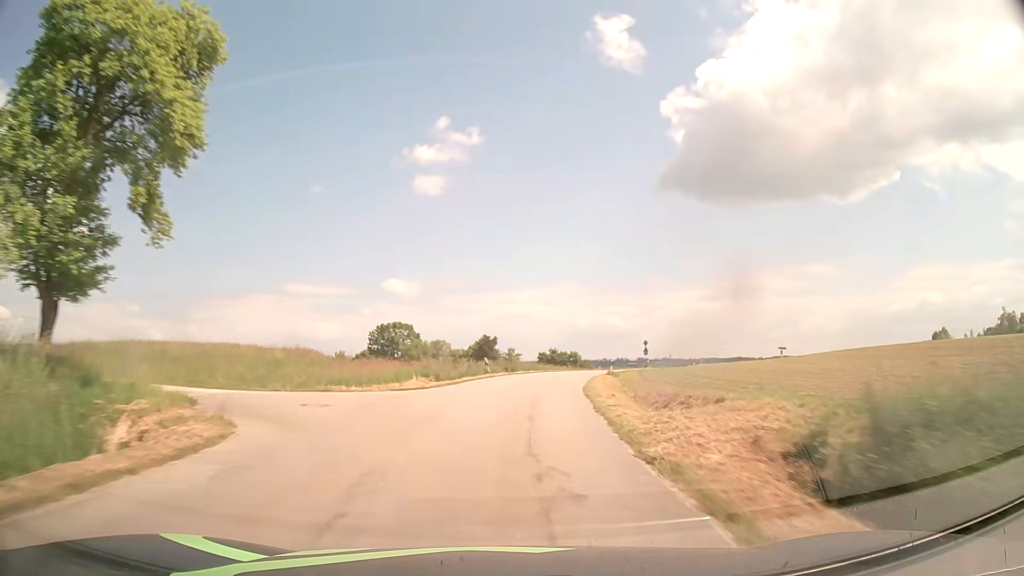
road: tertiary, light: Day
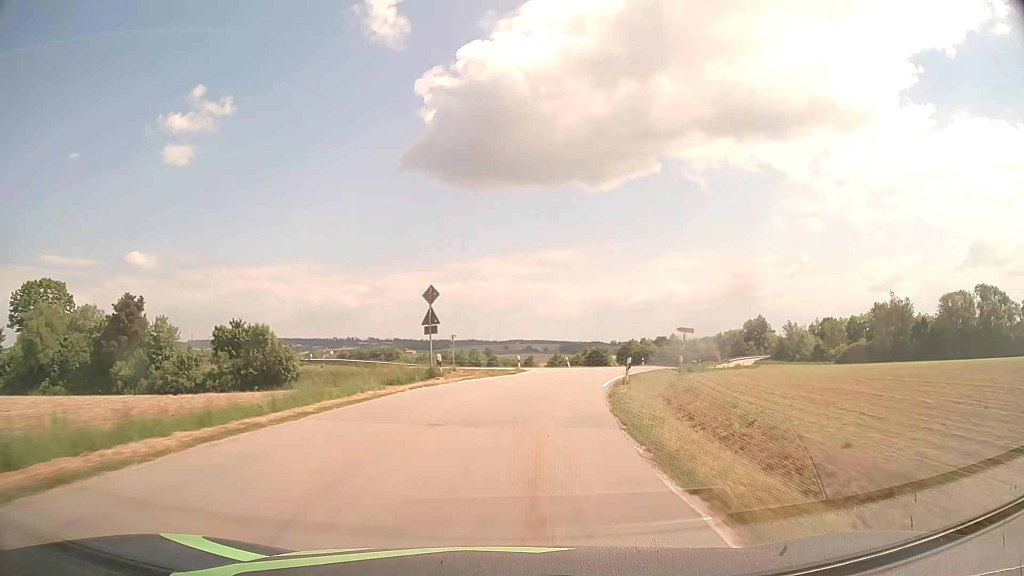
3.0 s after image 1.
(+10.2, +60.6) m; +22°
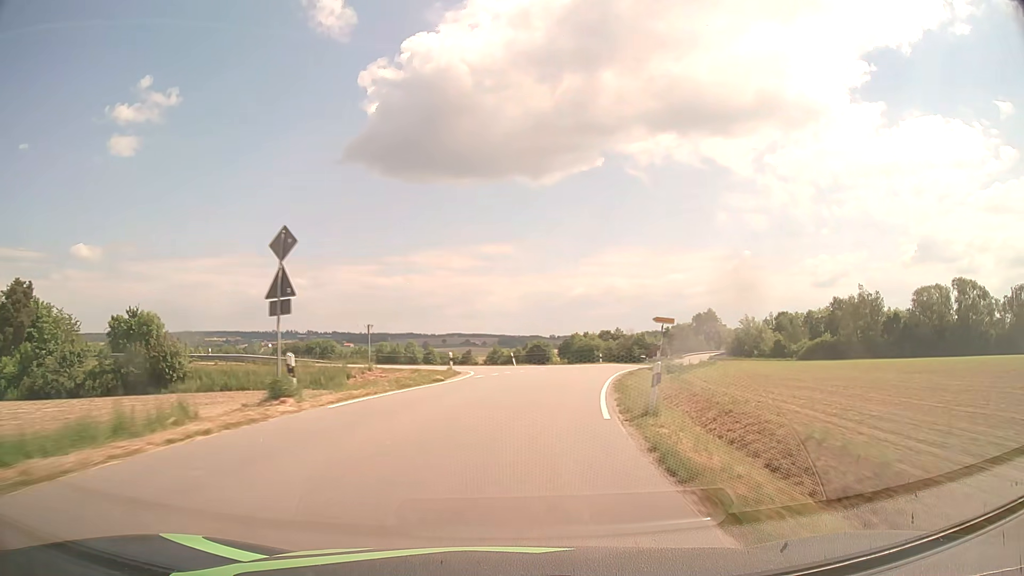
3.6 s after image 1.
(+0.6, +12.3) m; +5°
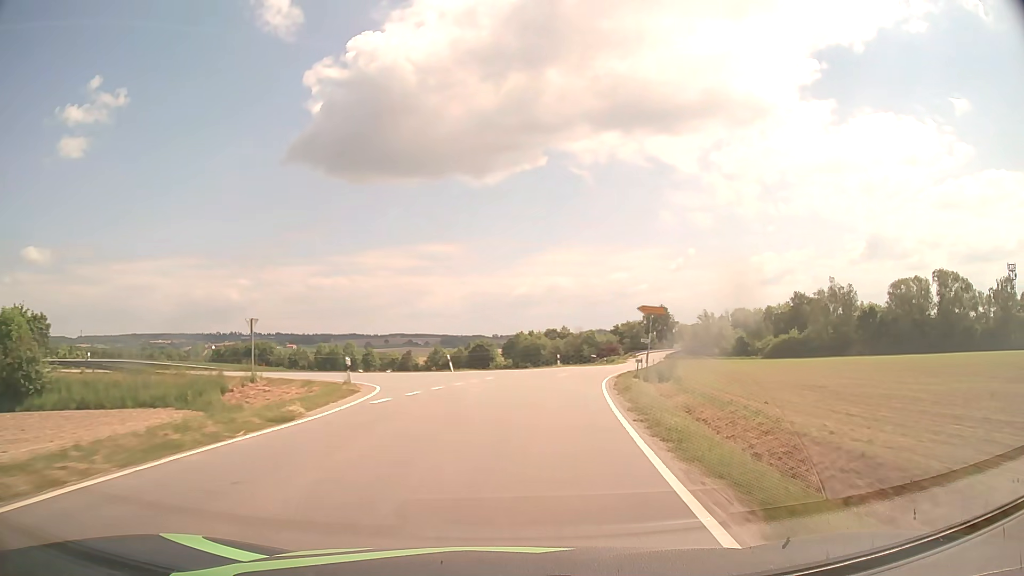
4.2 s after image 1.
(+0.5, +12.4) m; +5°
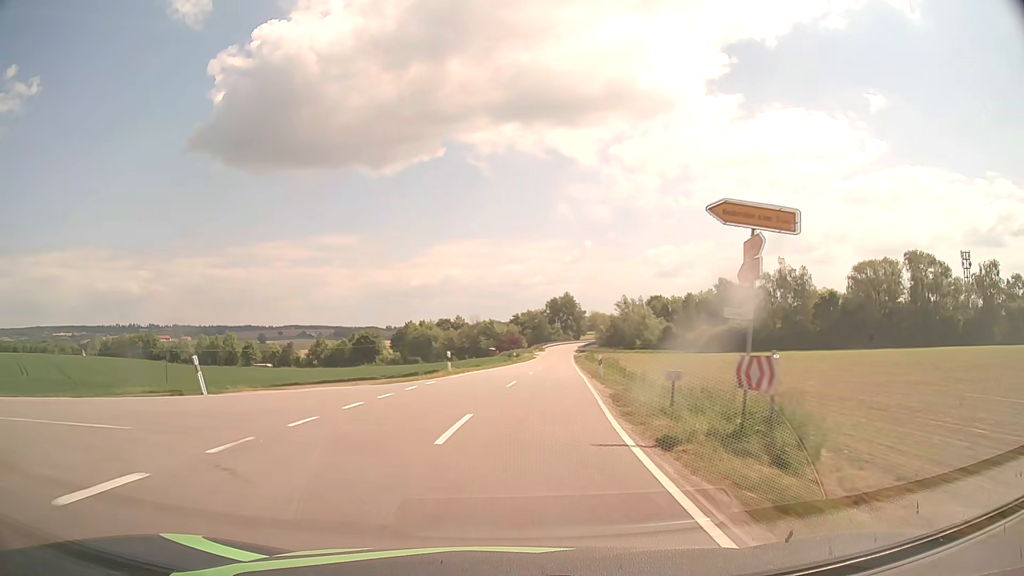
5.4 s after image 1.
(+2.1, +24.8) m; +9°
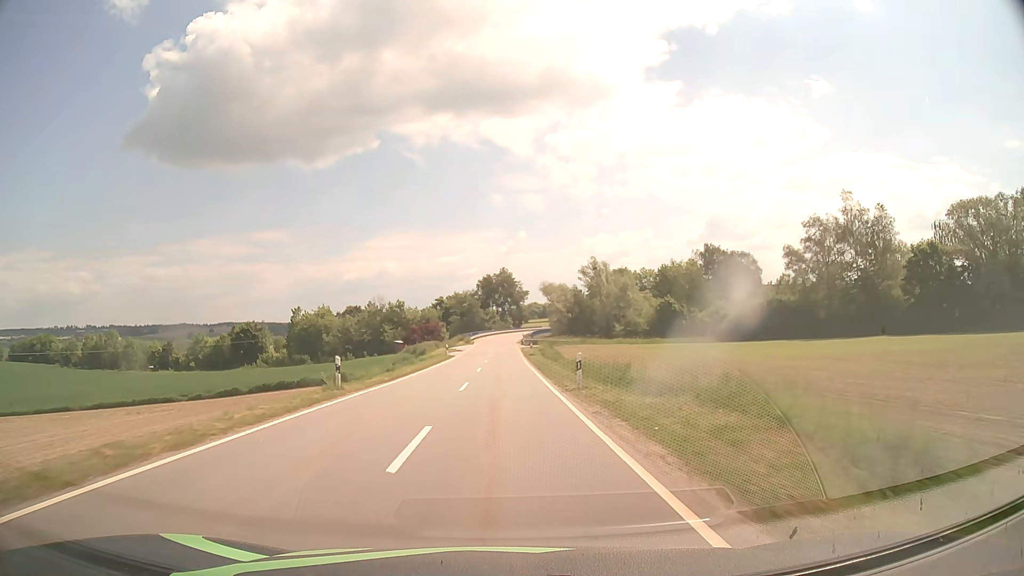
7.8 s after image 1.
(+4.2, +50.4) m; +6°
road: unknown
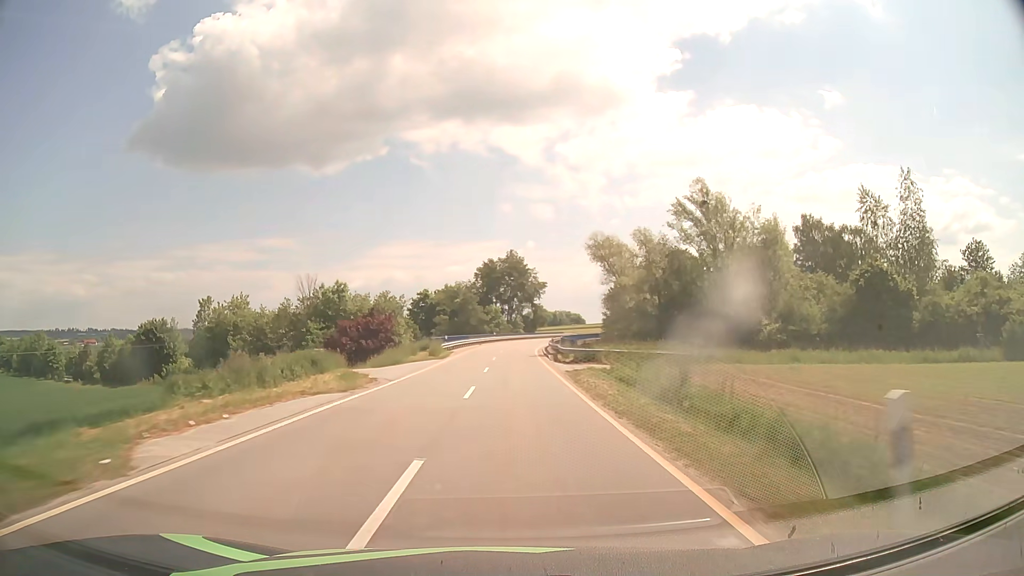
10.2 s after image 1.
(-0.5, +52.0) m; -1°
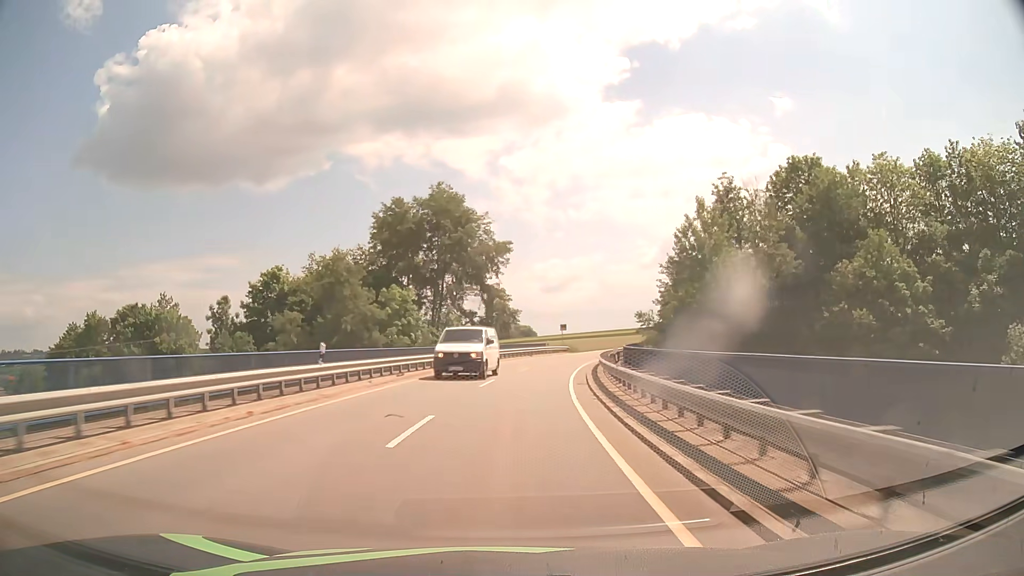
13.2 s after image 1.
(+2.0, +68.2) m; +5°
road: tertiary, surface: asphalt
(0, +10) (+1, +20) (+1, +30) (+3, +40) (+5, +50) (+7, +59) (+10, +69) (+14, +78) (+18, +87) (+22, +96) m
